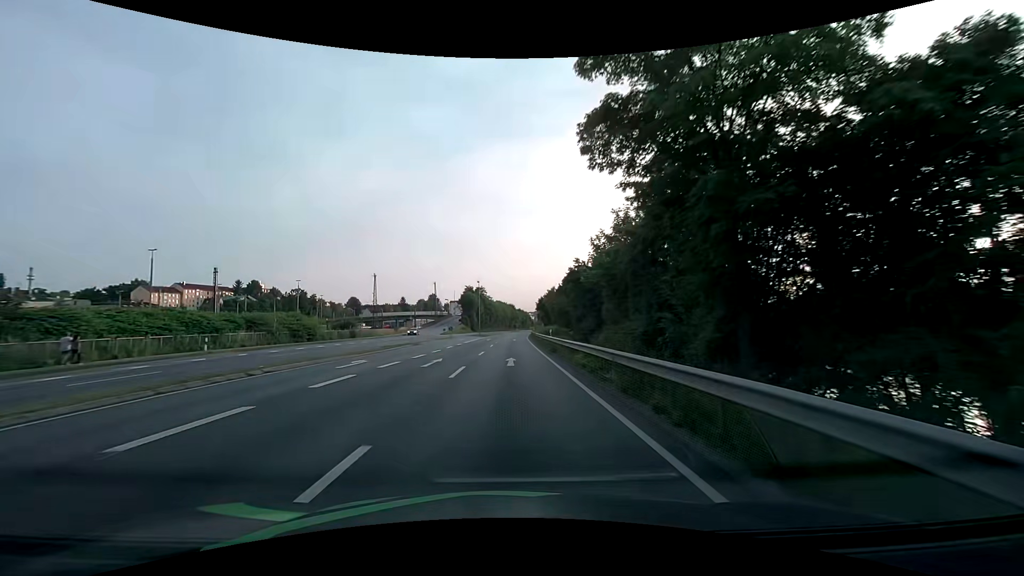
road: primary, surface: asphalt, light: Day
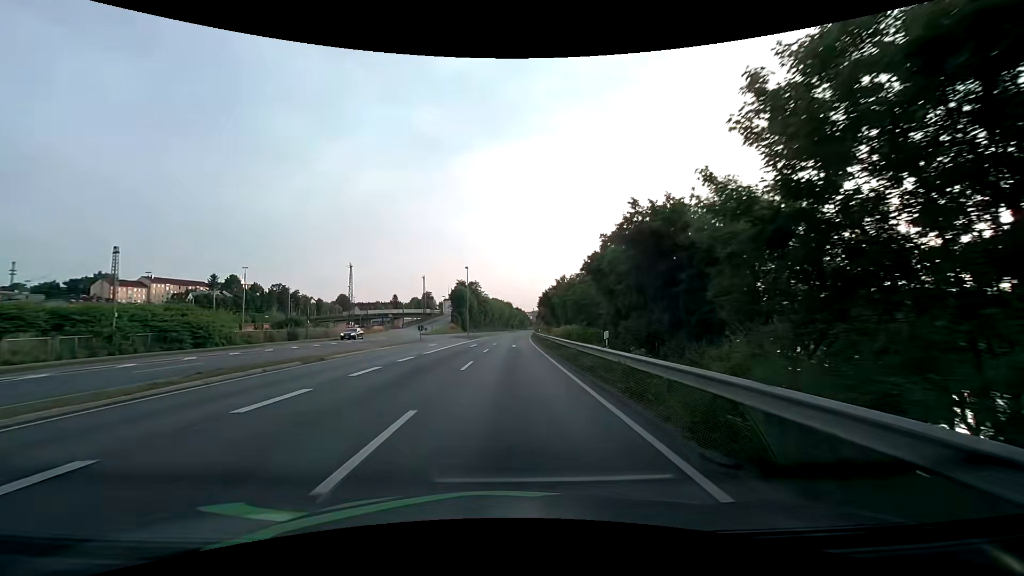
(0.0, +21.5) m; 0°
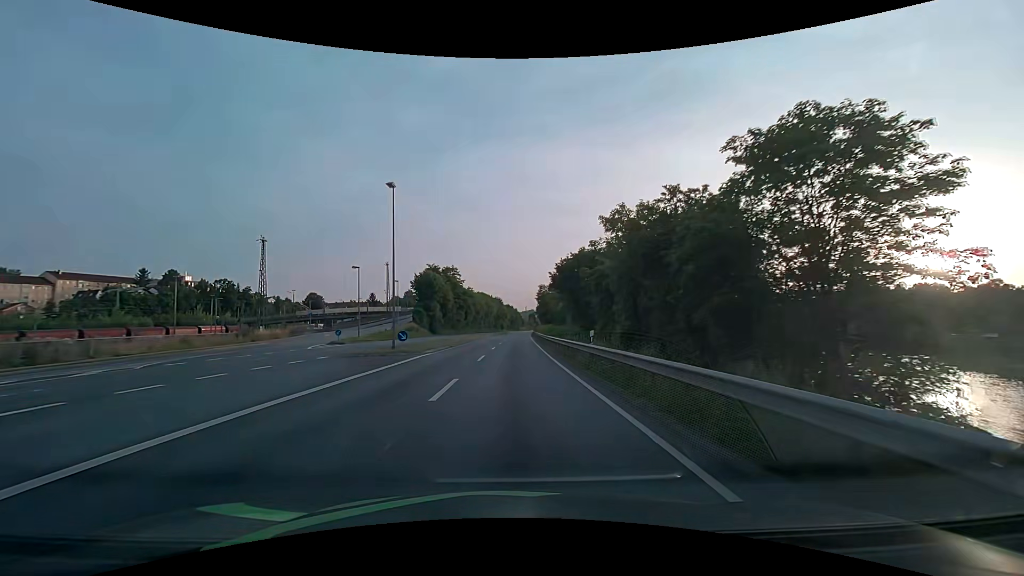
(+0.4, +43.0) m; +1°
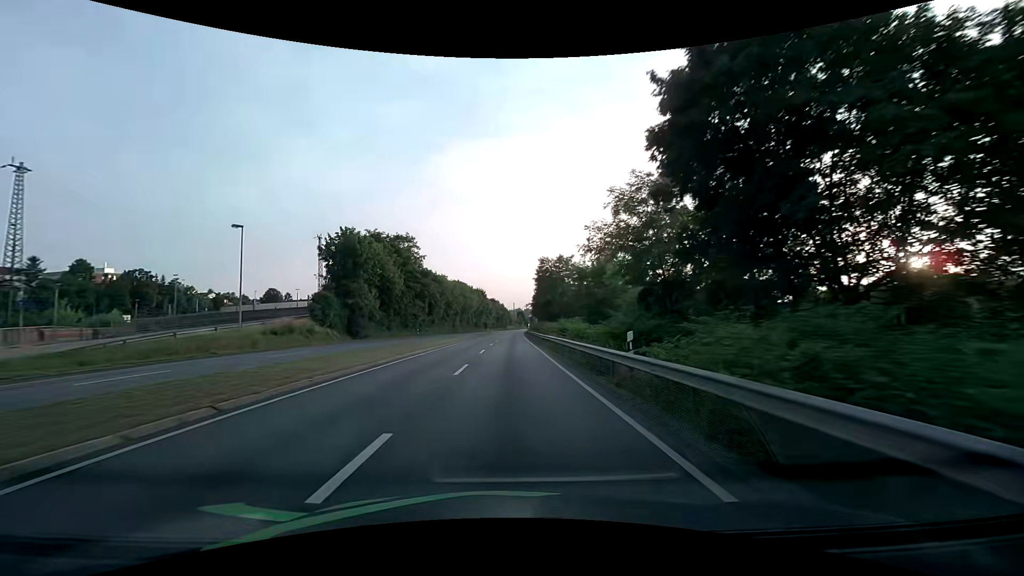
(+0.7, +42.9) m; +1°
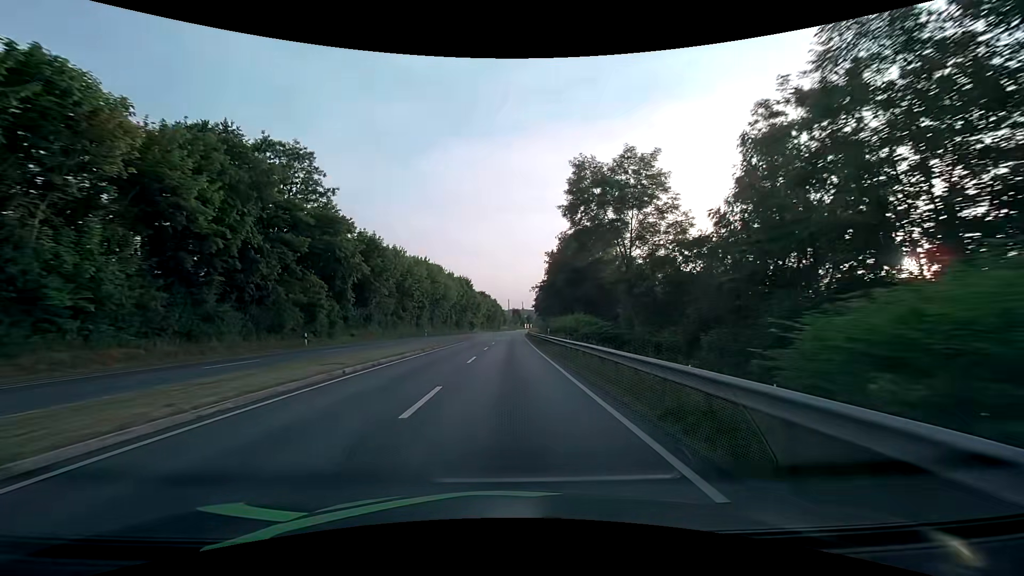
(+0.4, +42.9) m; +1°
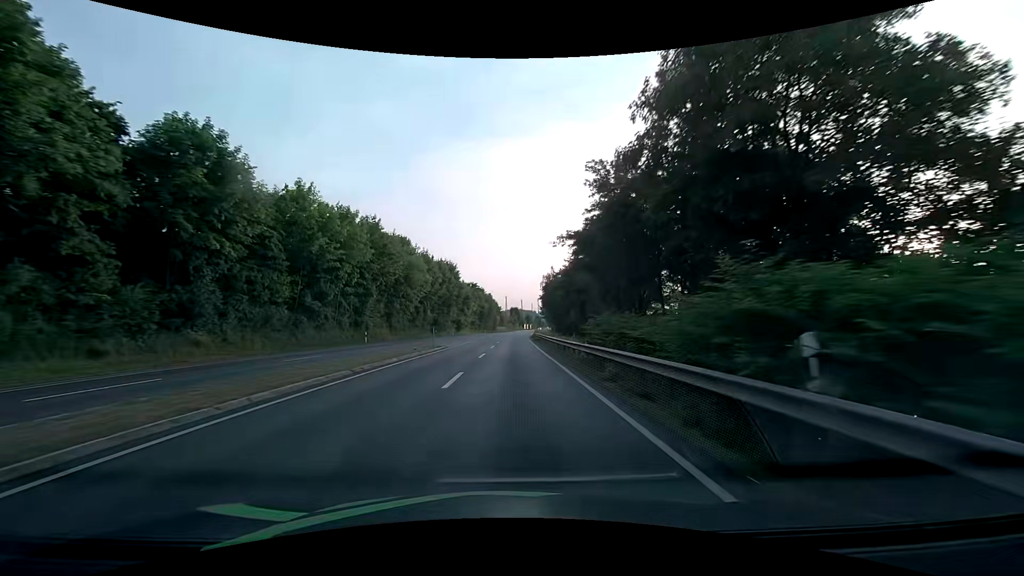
(0.0, +32.2) m; 0°
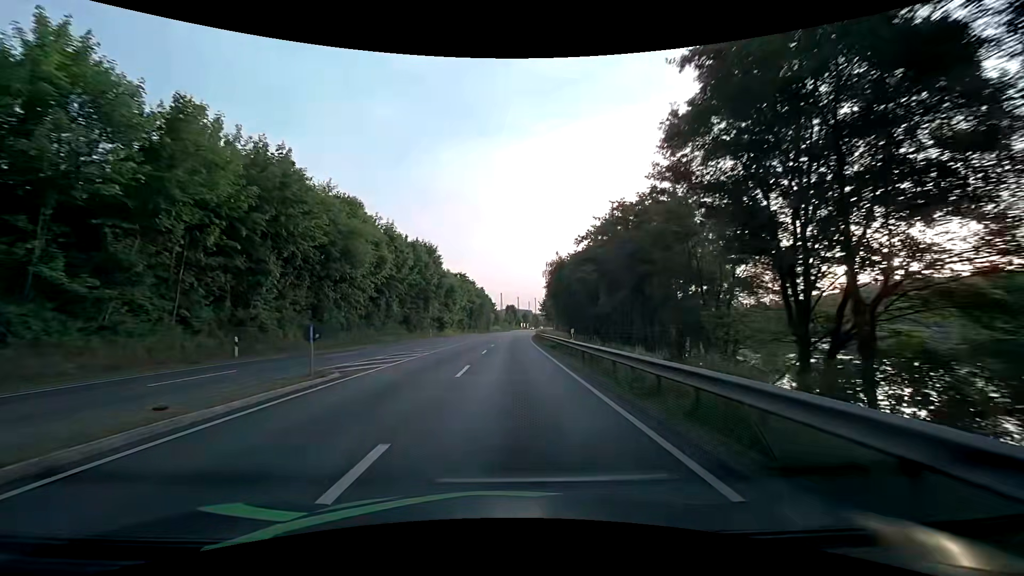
(0.0, +21.5) m; 0°
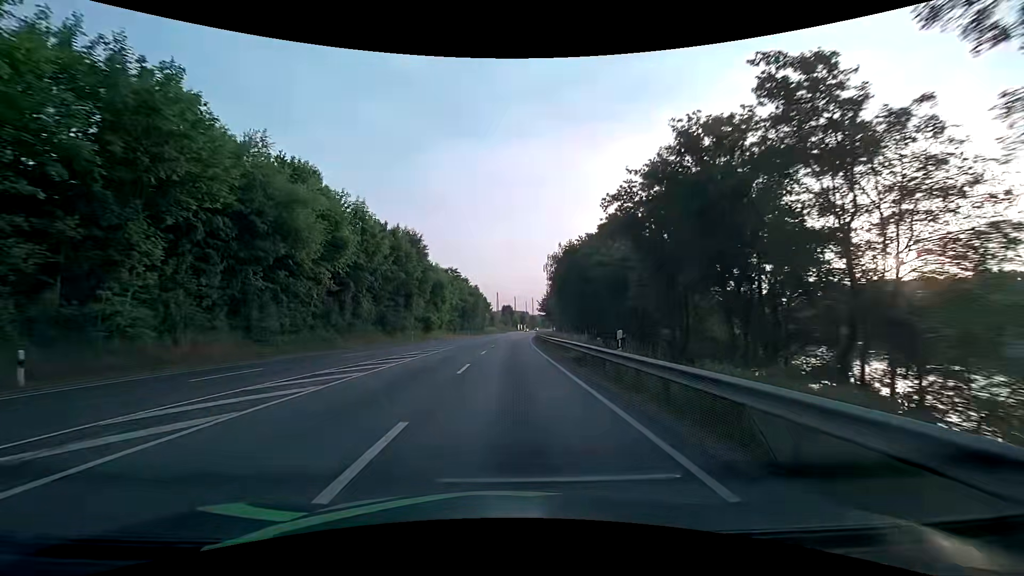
(0.0, +10.7) m; 0°
(0, +10) (0, +20) (0, +30) (+1, +40) (+1, +50) (+1, +60) (+2, +70) (+2, +80) (+3, +90) (+4, +100) m
